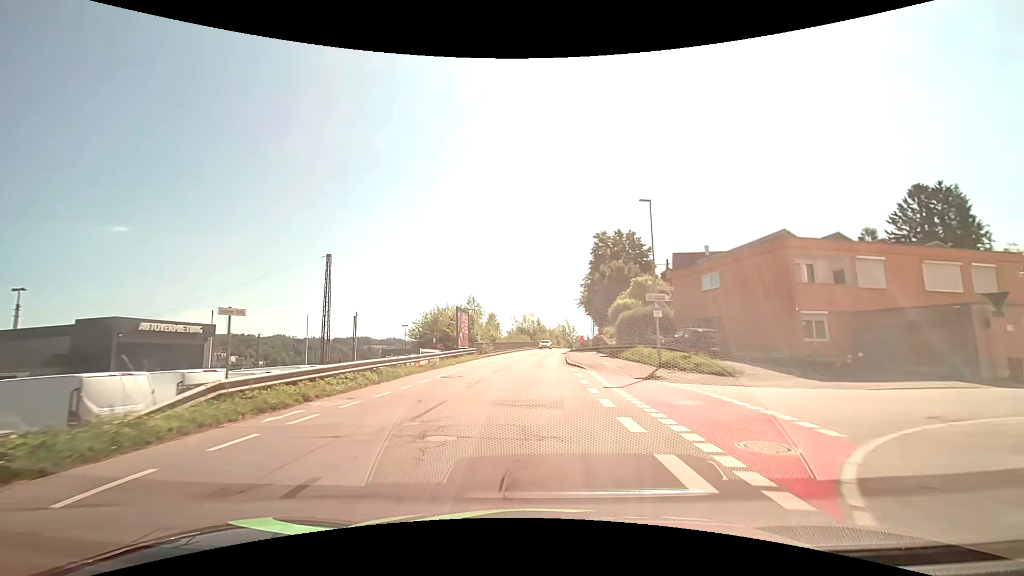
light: Day
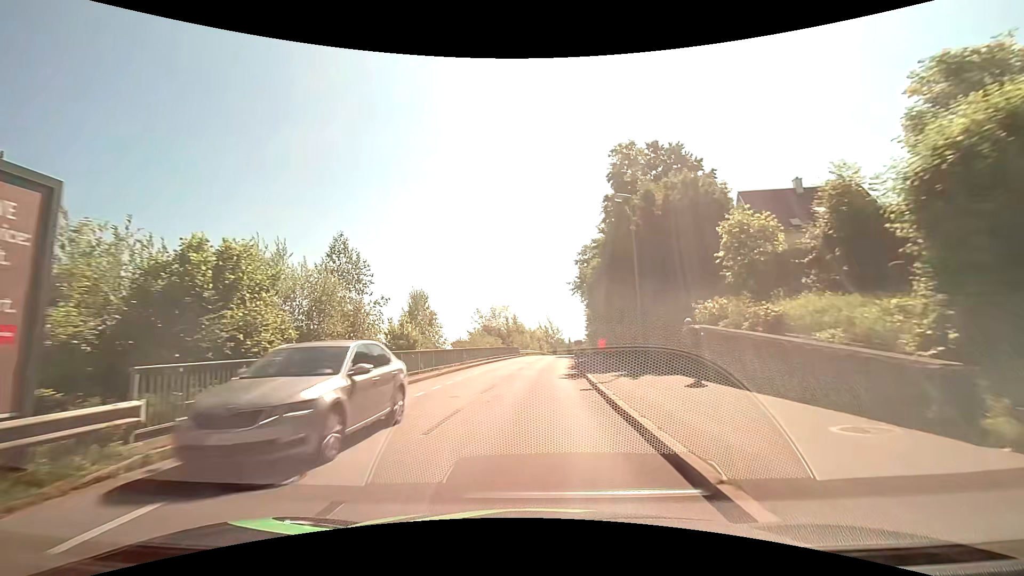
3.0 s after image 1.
(+0.5, +31.2) m; +2°
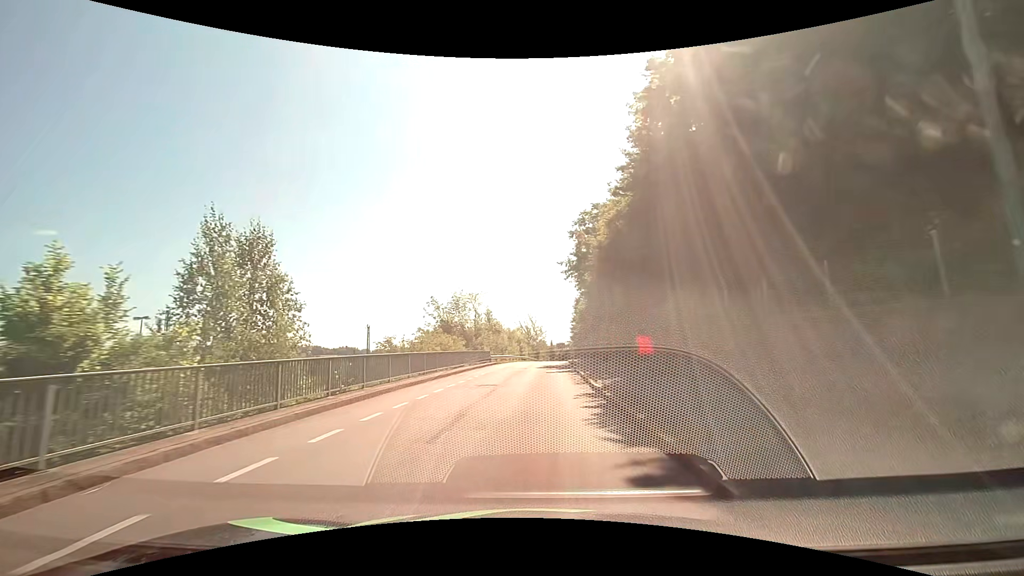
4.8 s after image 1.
(+0.5, +18.4) m; +2°
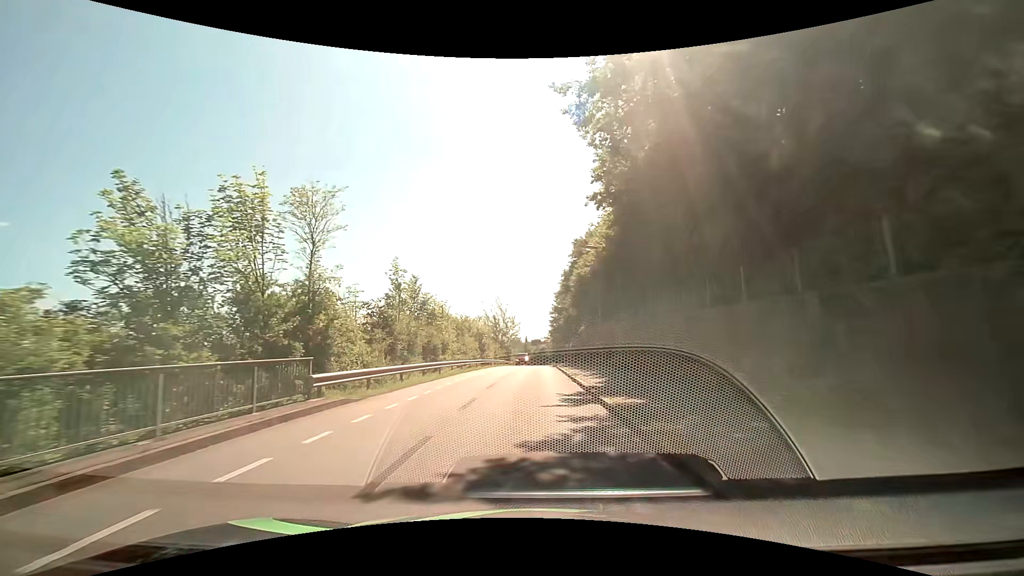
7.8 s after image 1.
(+1.2, +32.5) m; +3°
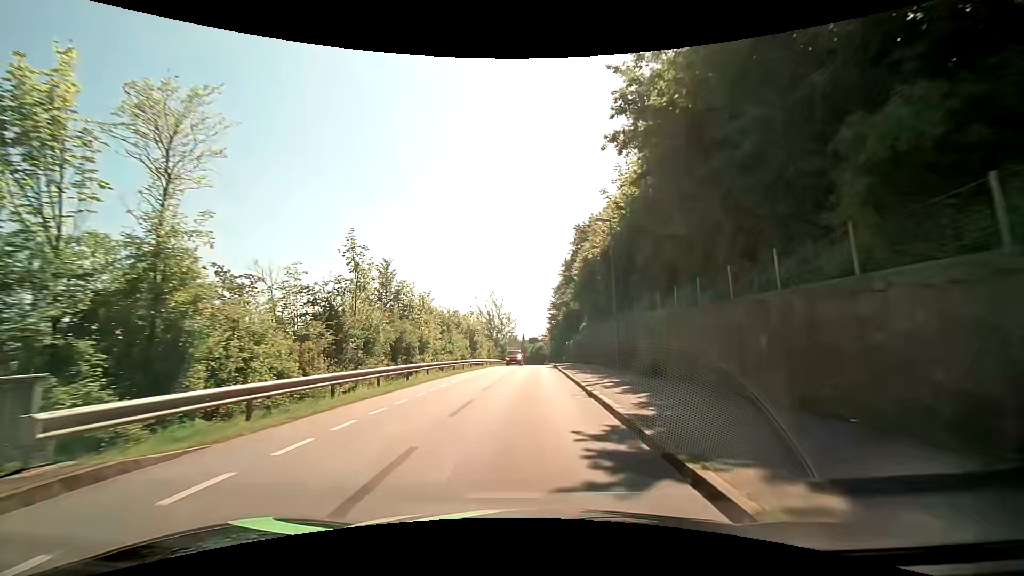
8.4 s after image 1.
(0.0, +6.8) m; 0°
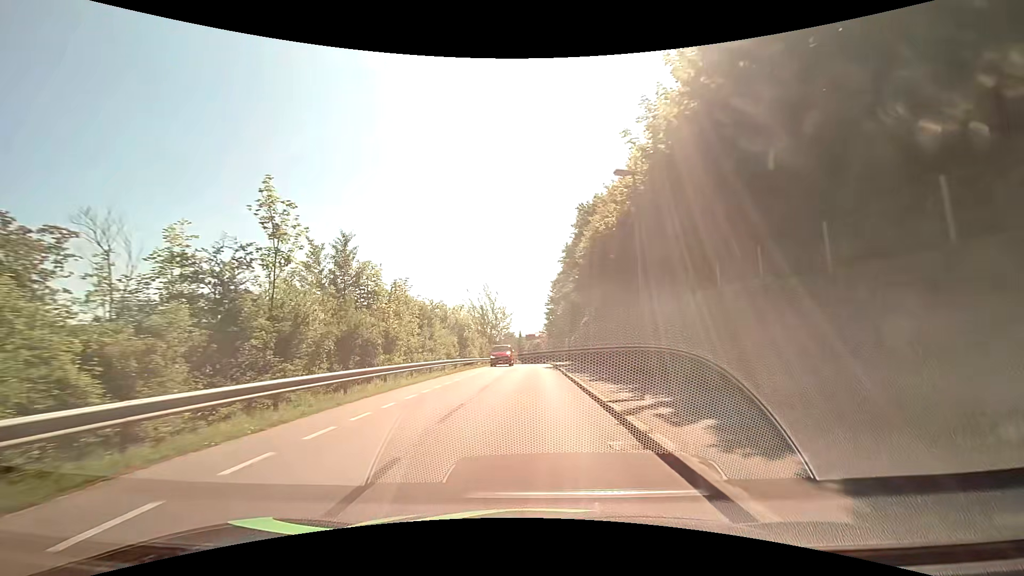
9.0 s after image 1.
(0.0, +6.9) m; 0°
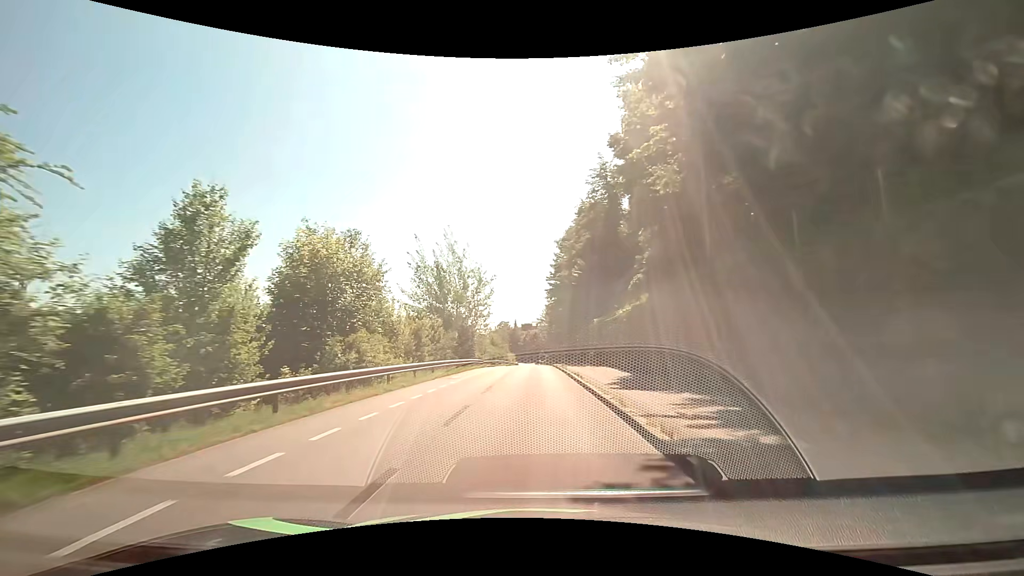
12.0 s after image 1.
(+0.2, +36.6) m; 0°
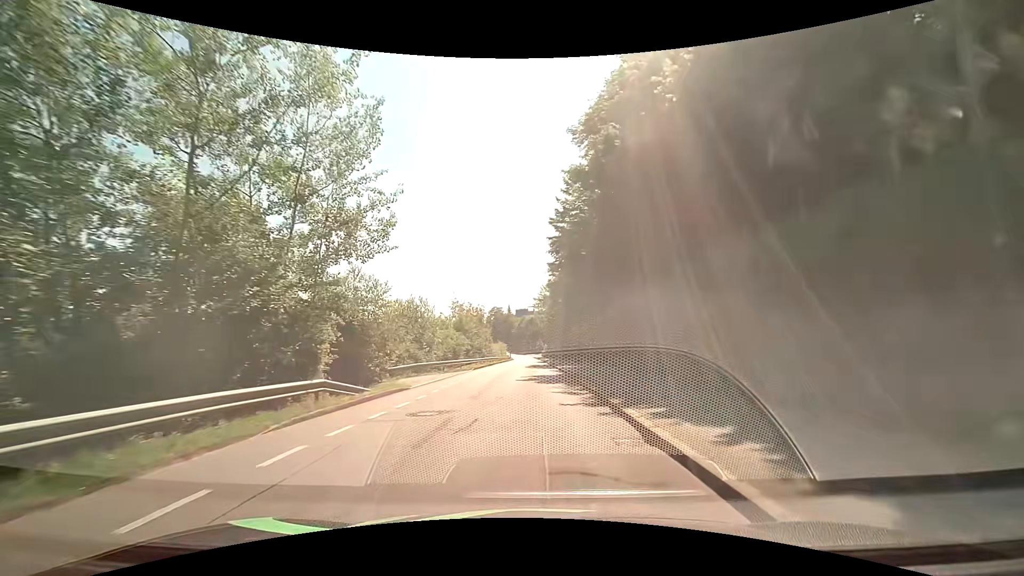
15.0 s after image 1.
(+0.4, +38.1) m; 0°
(0, +10) (0, +20) (0, +30) (0, +40) (0, +50) (0, +60) (0, +70) (0, +80) (0, +90) (0, +100) m
